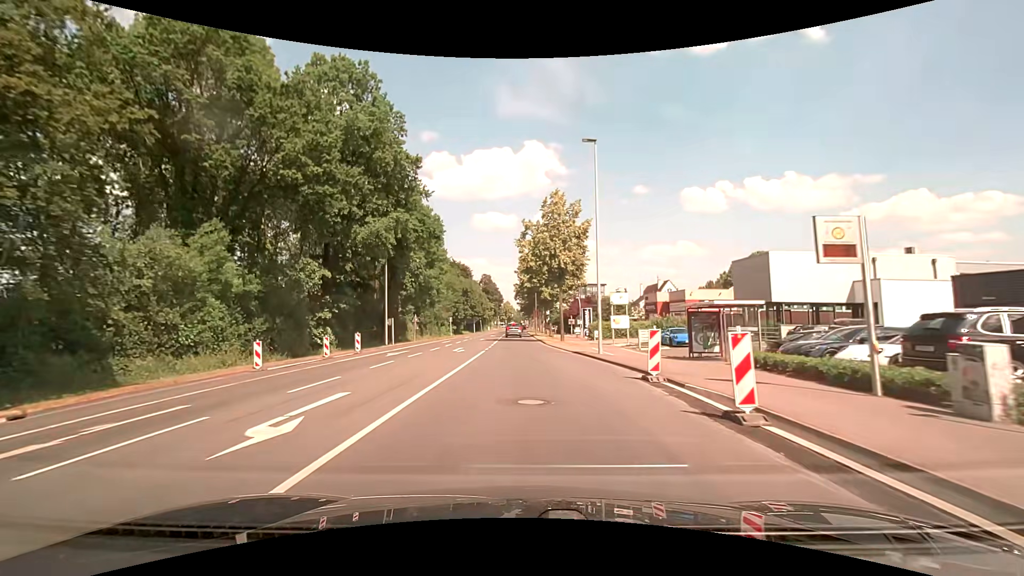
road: secondary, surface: asphalt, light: Day
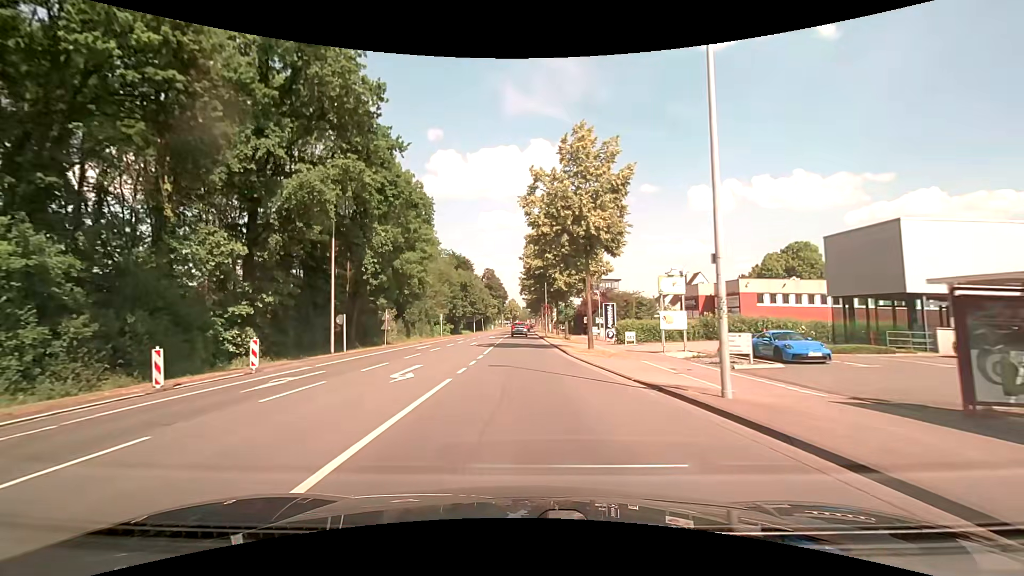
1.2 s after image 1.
(0.0, +13.7) m; 0°
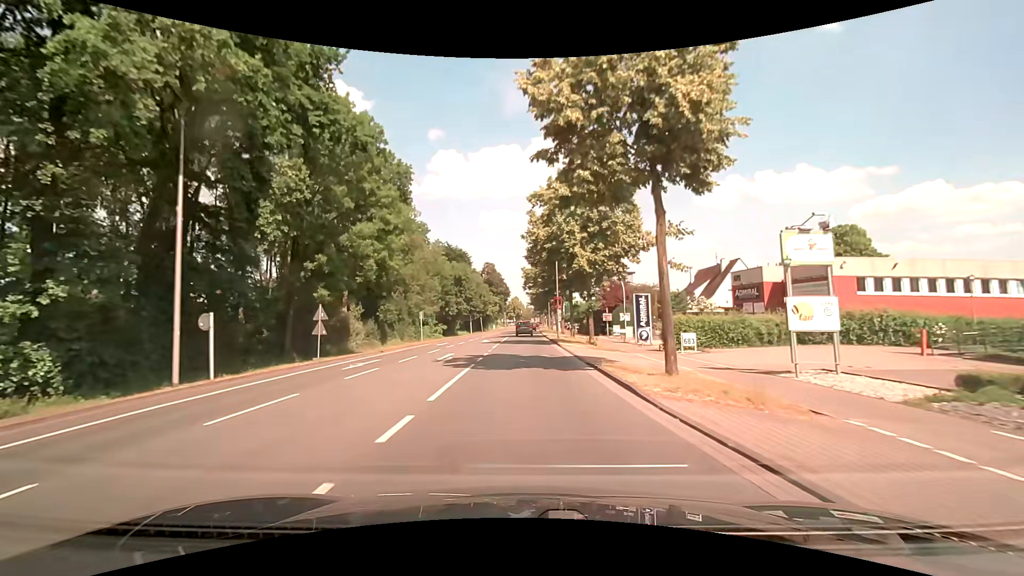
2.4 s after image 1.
(-0.1, +13.8) m; 0°
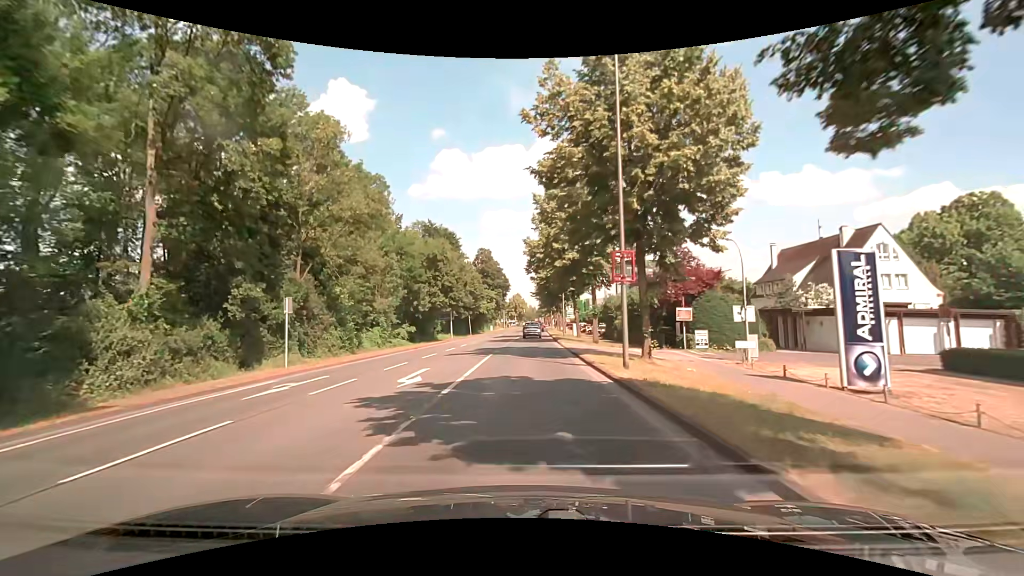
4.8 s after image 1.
(-0.2, +26.8) m; -1°
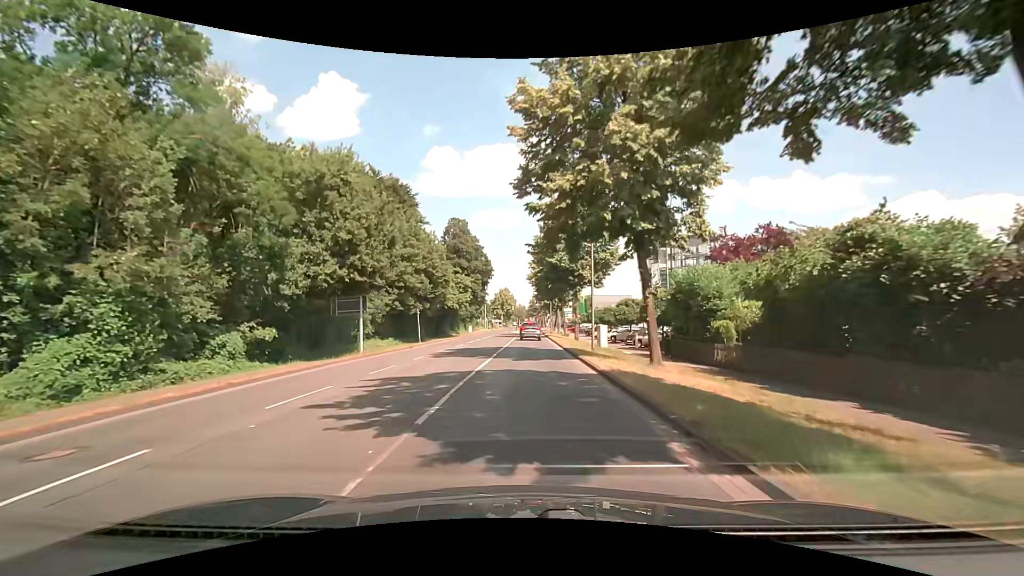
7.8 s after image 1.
(+0.3, +31.7) m; +2°
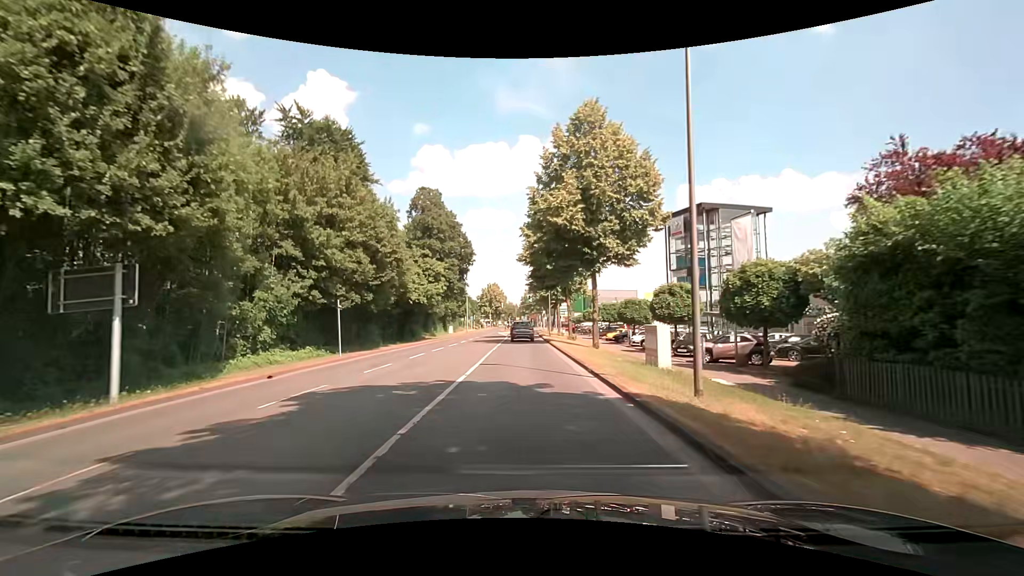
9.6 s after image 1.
(+0.1, +17.9) m; +1°
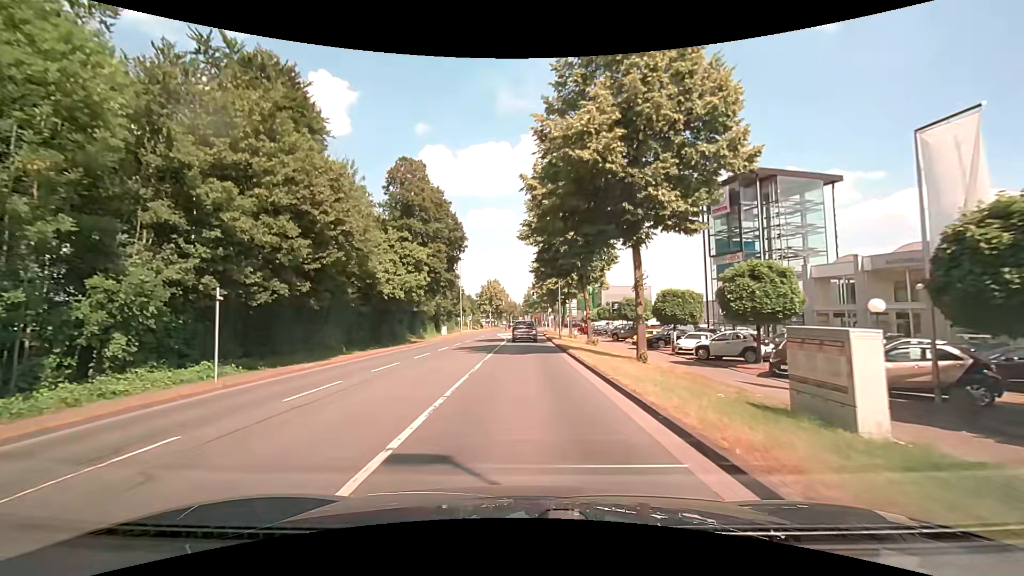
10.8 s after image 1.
(0.0, +11.4) m; 0°
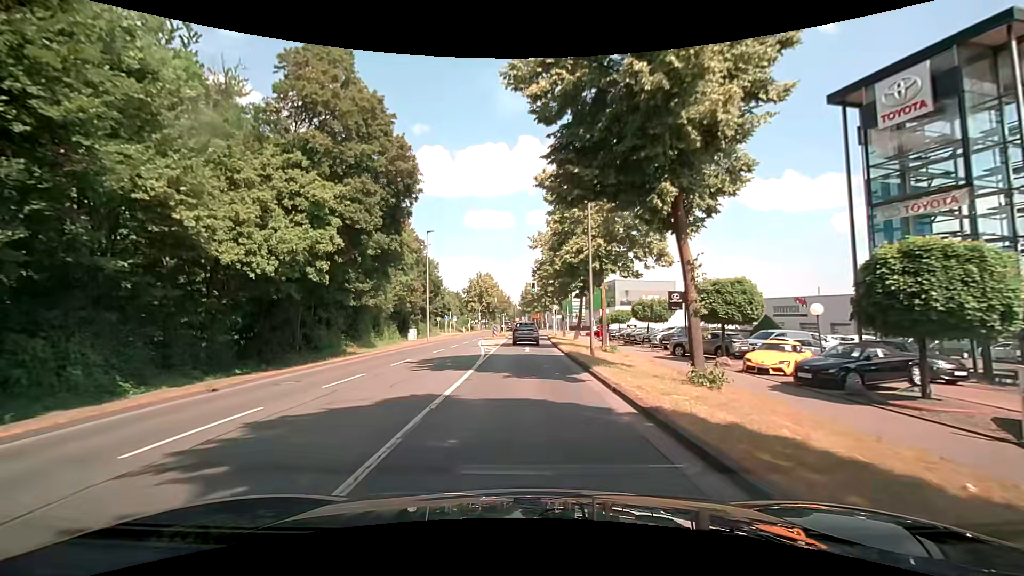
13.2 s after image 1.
(+0.1, +21.8) m; +1°
(0, +10) (0, +20) (0, +30) (0, +40) (0, +50) (+1, +60) (+1, +70) (+1, +80) (+1, +90) (+1, +100) m
